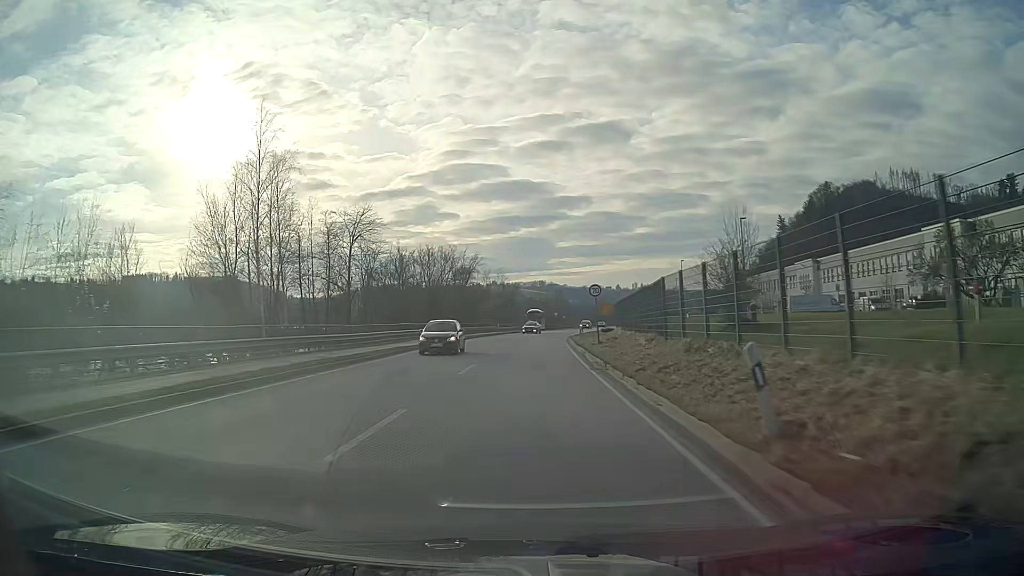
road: primary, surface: asphalt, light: Day
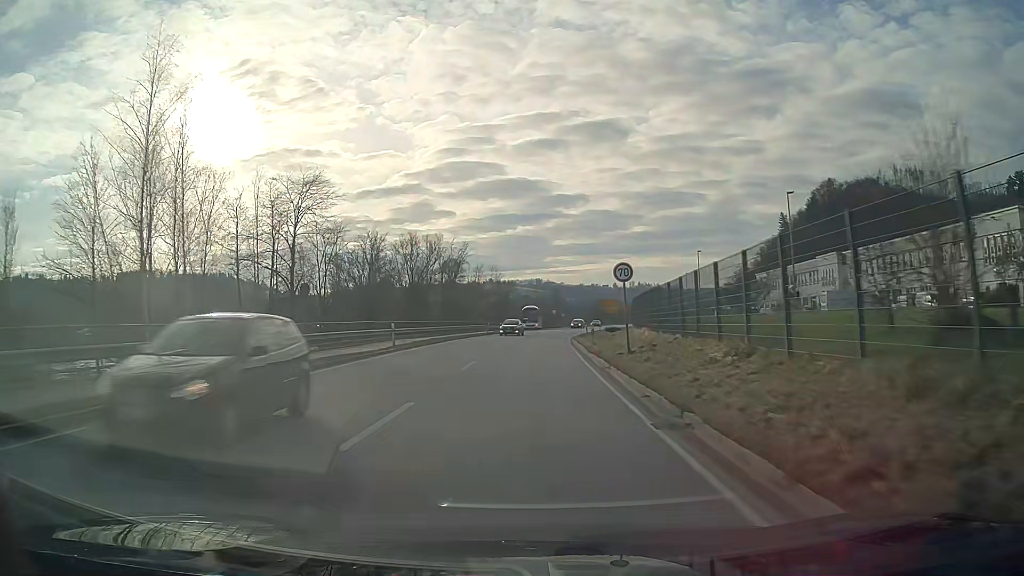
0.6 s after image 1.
(0.0, +10.7) m; 0°
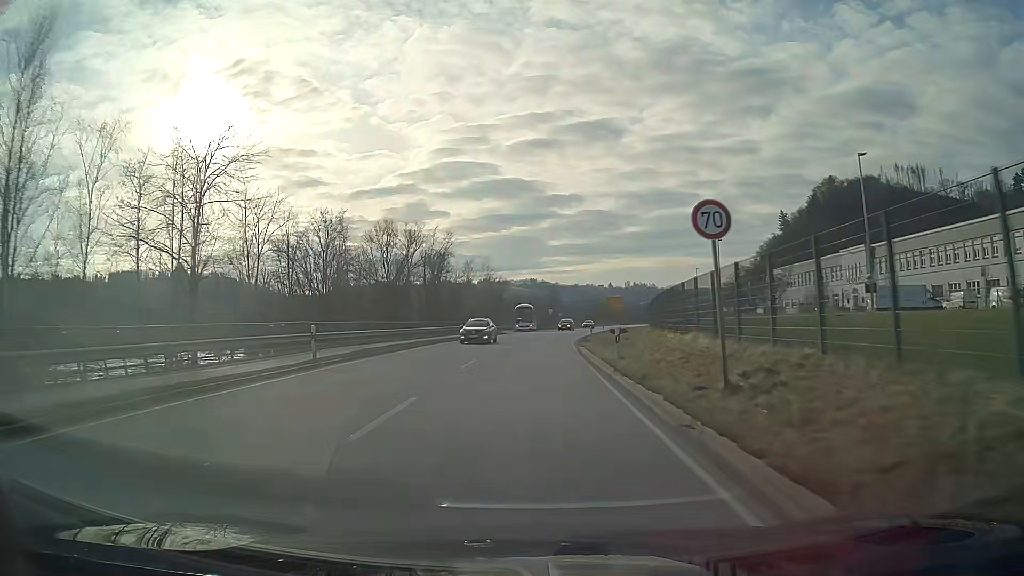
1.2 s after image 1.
(0.0, +10.7) m; +1°
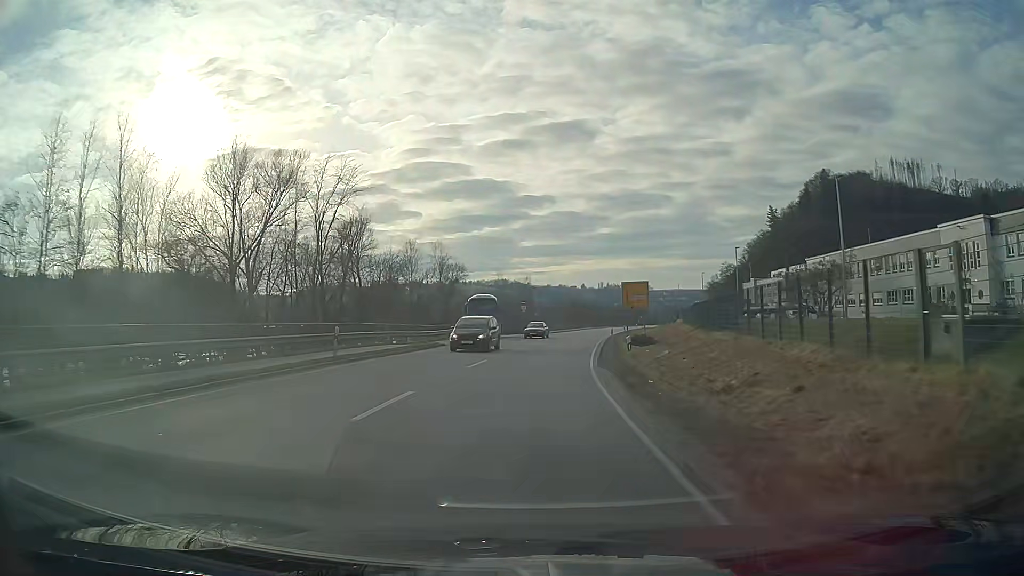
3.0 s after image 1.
(+0.6, +32.2) m; +3°
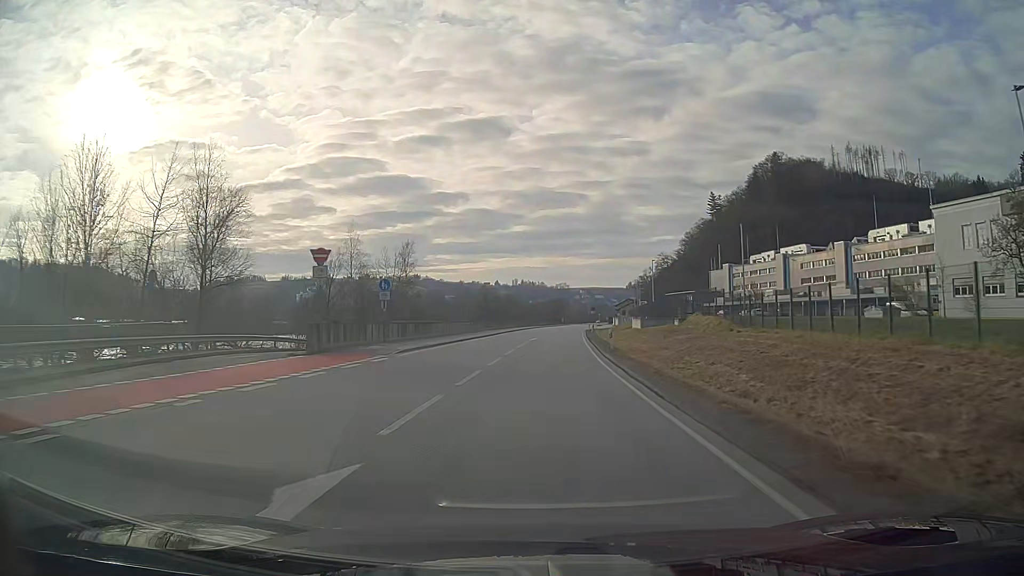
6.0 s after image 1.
(+3.3, +53.7) m; +7°
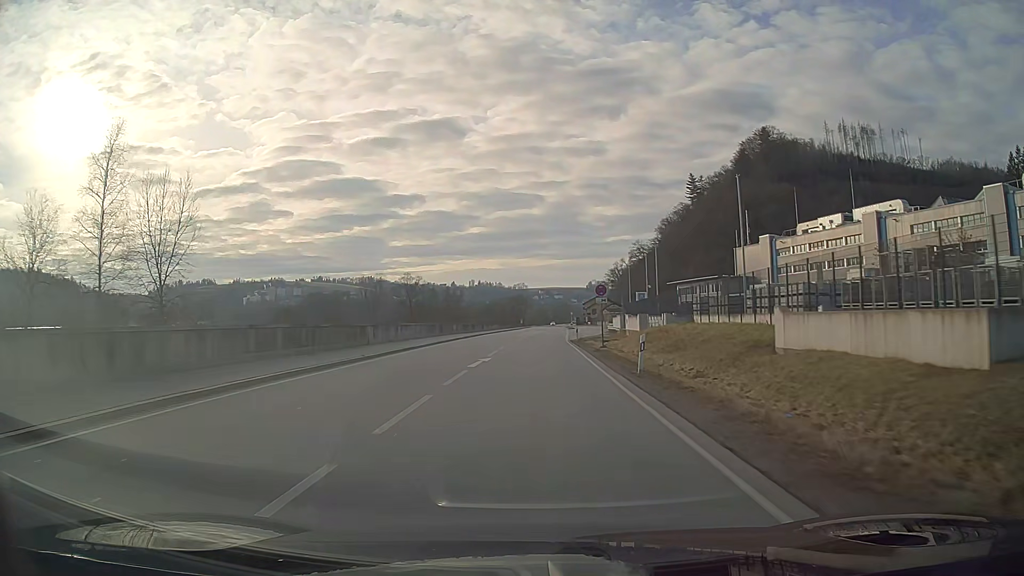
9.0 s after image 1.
(+1.9, +54.0) m; +3°
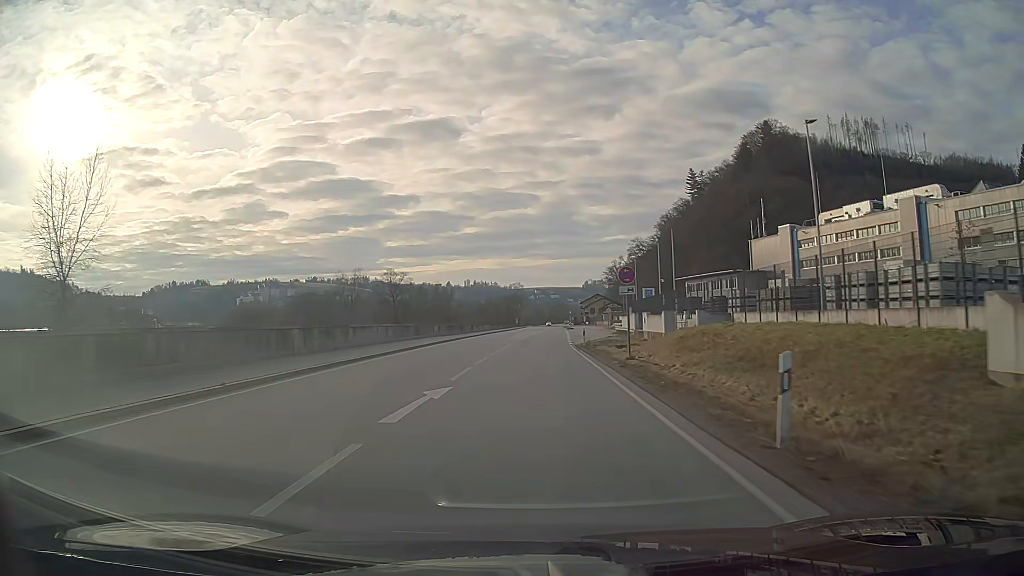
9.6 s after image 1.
(0.0, +10.8) m; 0°
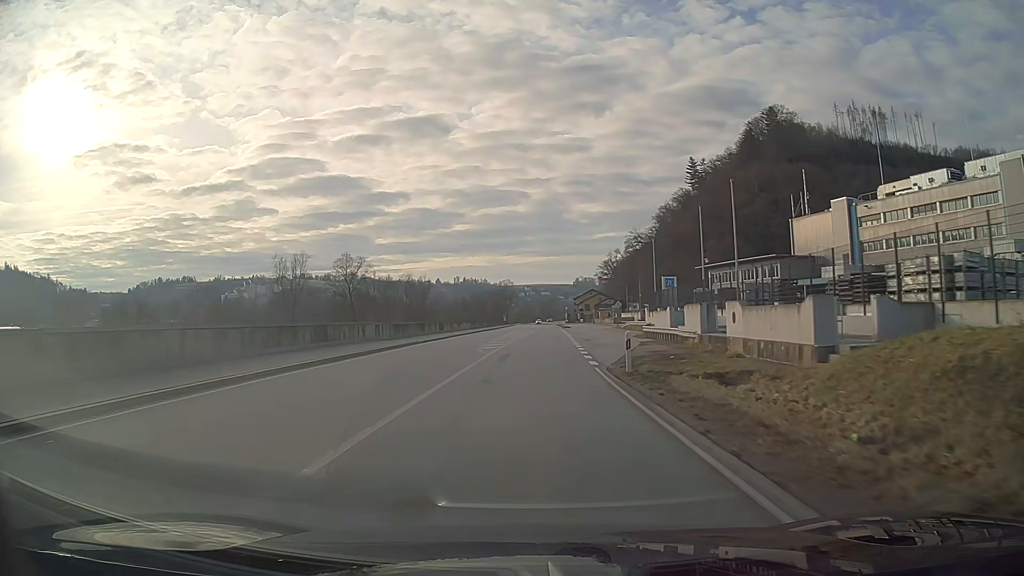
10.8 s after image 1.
(+0.2, +21.6) m; +1°
